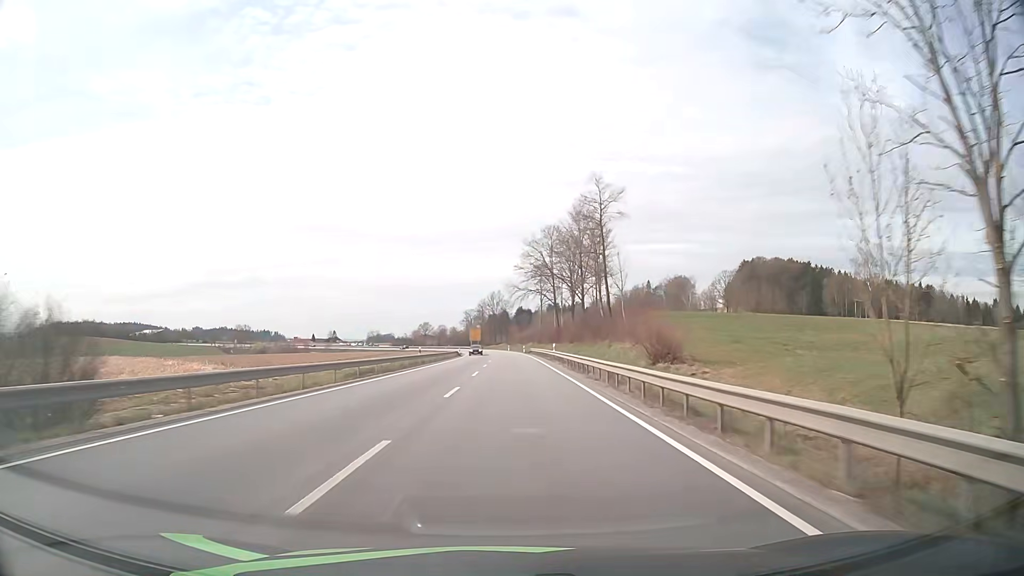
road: primary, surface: asphalt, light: Day
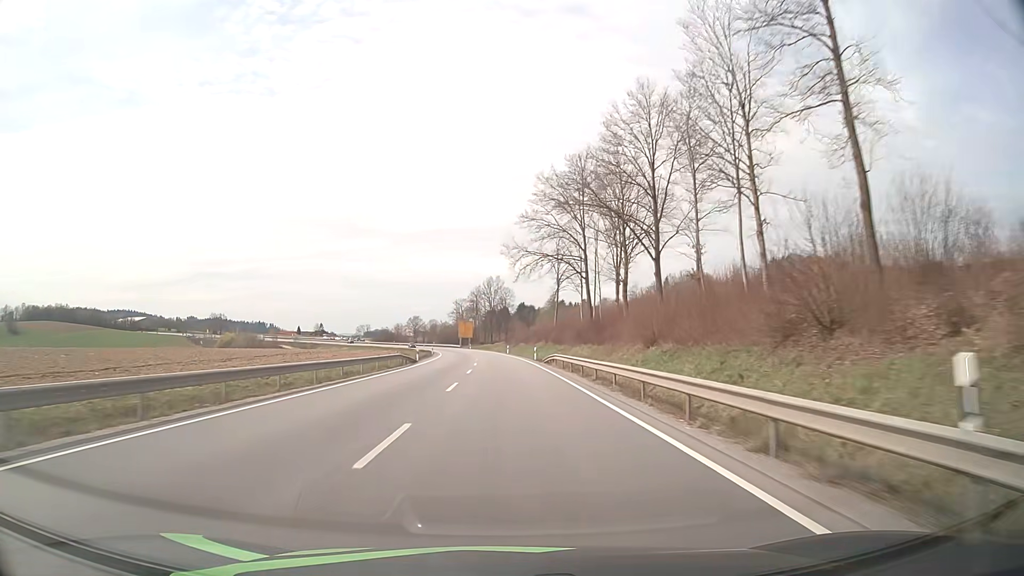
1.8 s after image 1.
(+0.2, +46.4) m; 0°
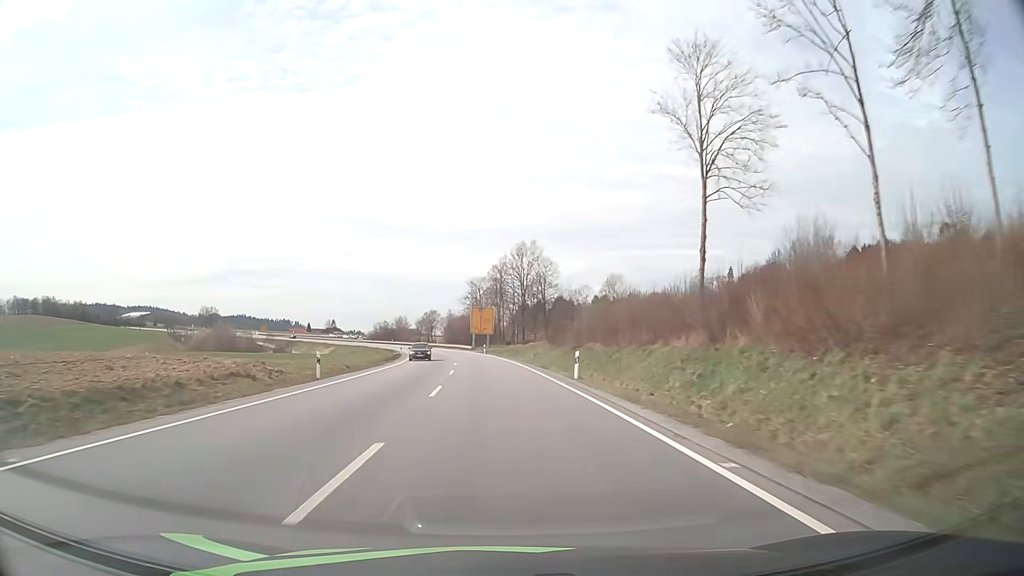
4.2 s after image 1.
(-1.1, +62.8) m; -2°
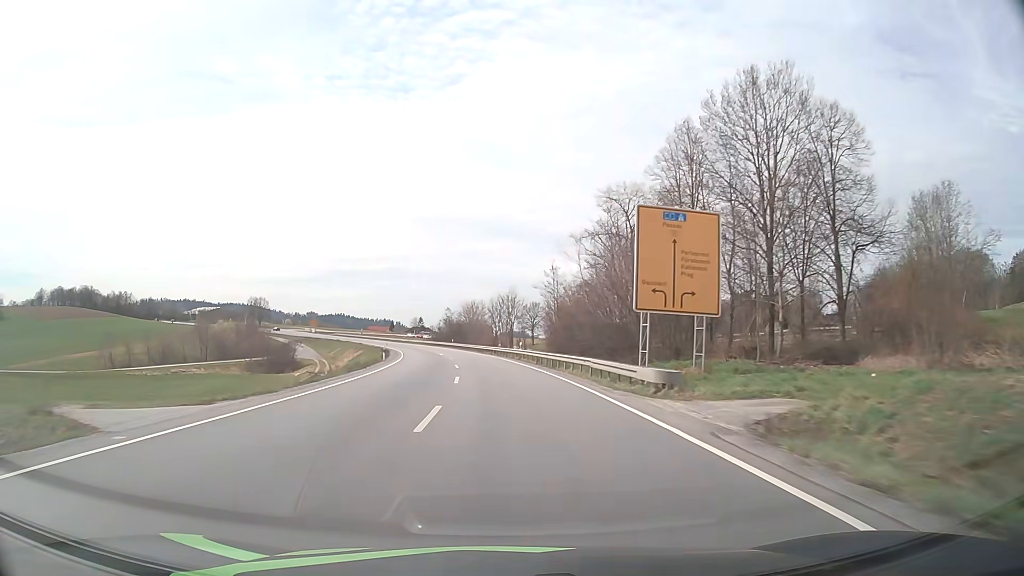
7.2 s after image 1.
(-6.2, +79.4) m; -9°
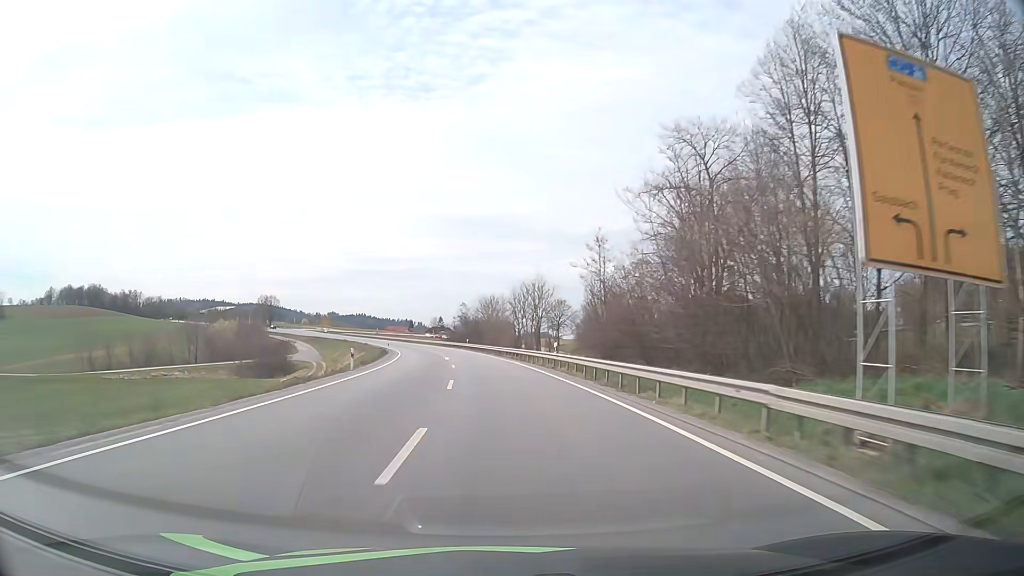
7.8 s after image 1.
(-0.3, +16.0) m; -2°
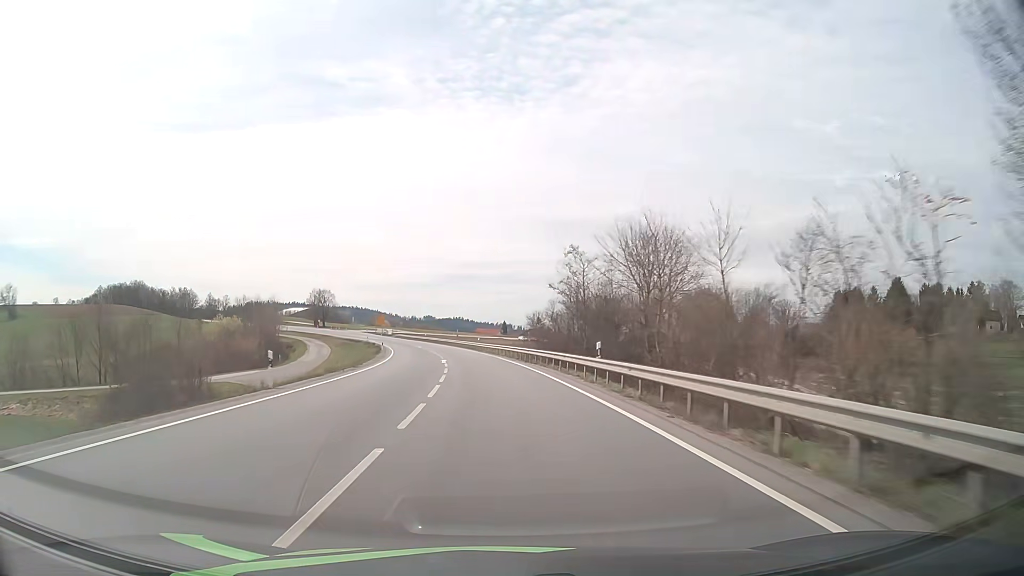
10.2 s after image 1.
(-4.2, +62.8) m; -8°
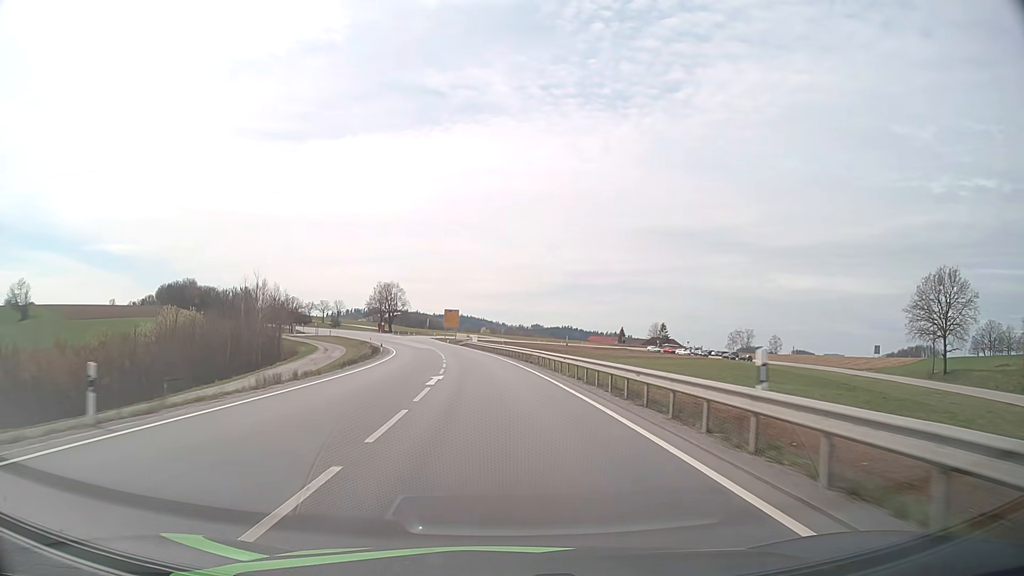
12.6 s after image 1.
(-4.7, +61.4) m; -9°
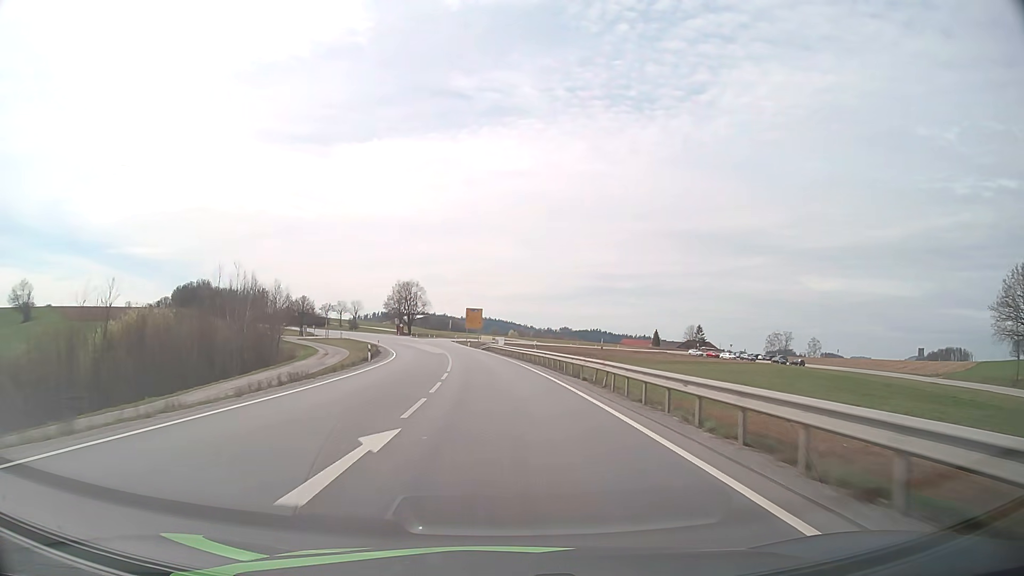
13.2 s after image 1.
(-0.3, +15.3) m; -3°
(0, +10) (0, +20) (-1, +30) (-2, +40) (-3, +50) (-4, +60) (-6, +70) (-7, +80) (-9, +89) (-11, +99) m
